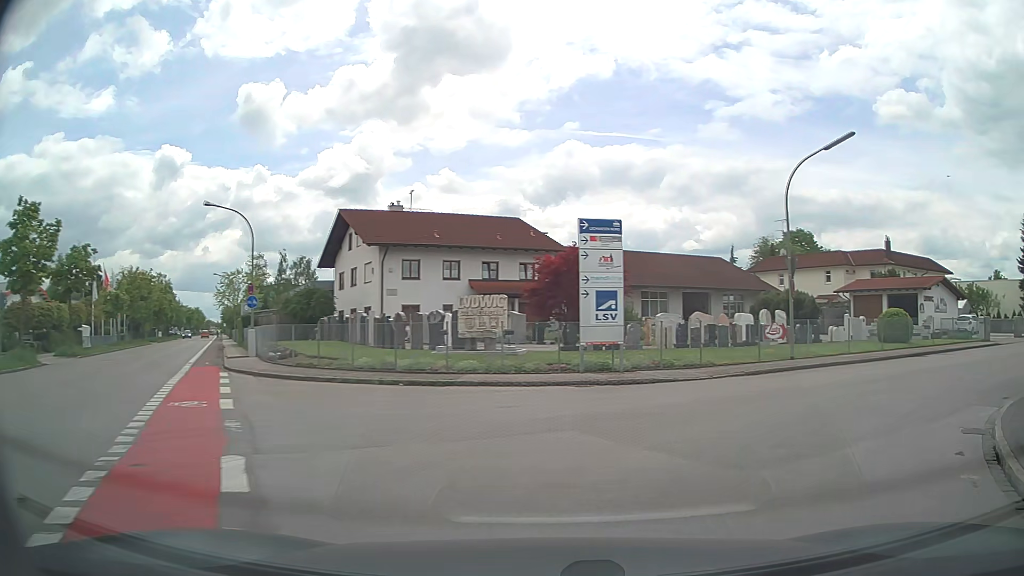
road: tertiary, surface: asphalt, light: Day
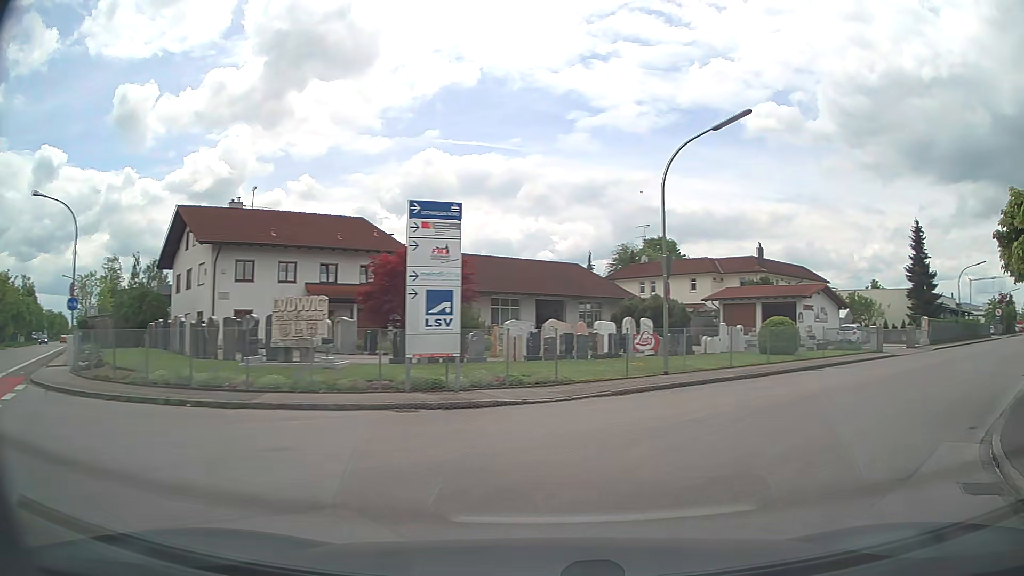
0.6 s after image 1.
(+0.4, +3.6) m; +11°
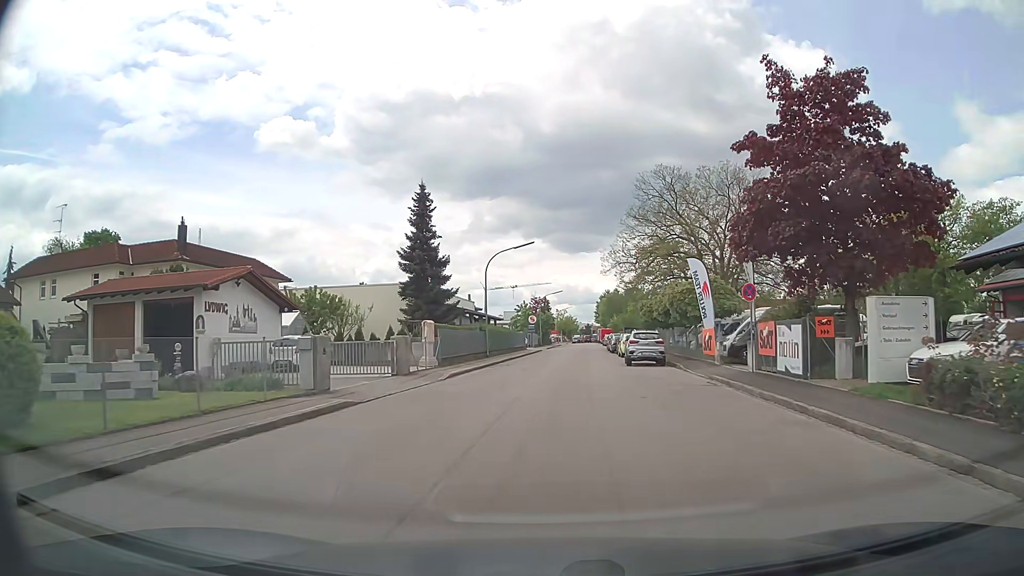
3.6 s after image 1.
(+11.1, +18.2) m; +46°
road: residential
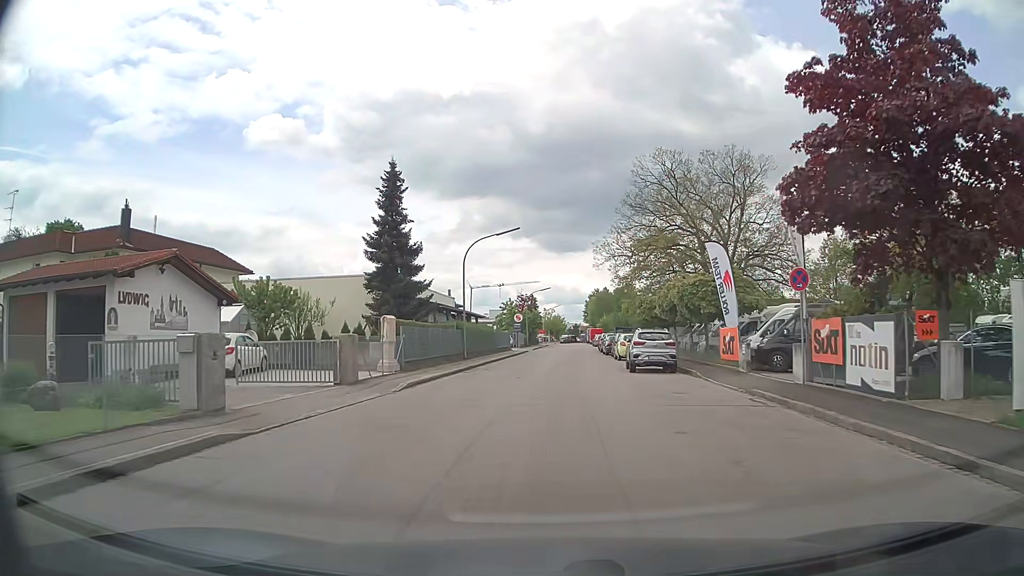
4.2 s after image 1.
(0.0, +5.6) m; 0°
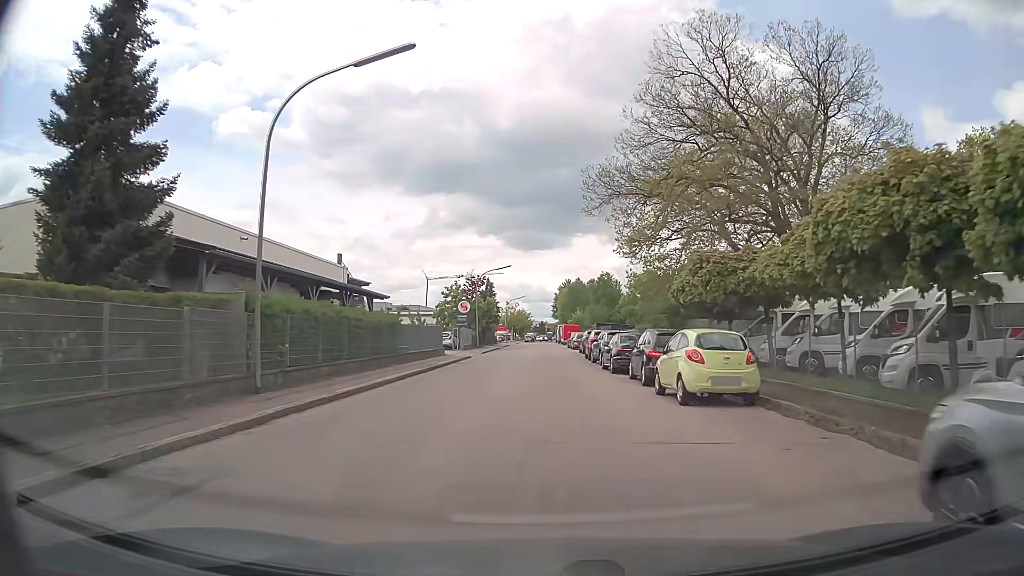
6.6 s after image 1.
(+0.9, +24.7) m; +3°
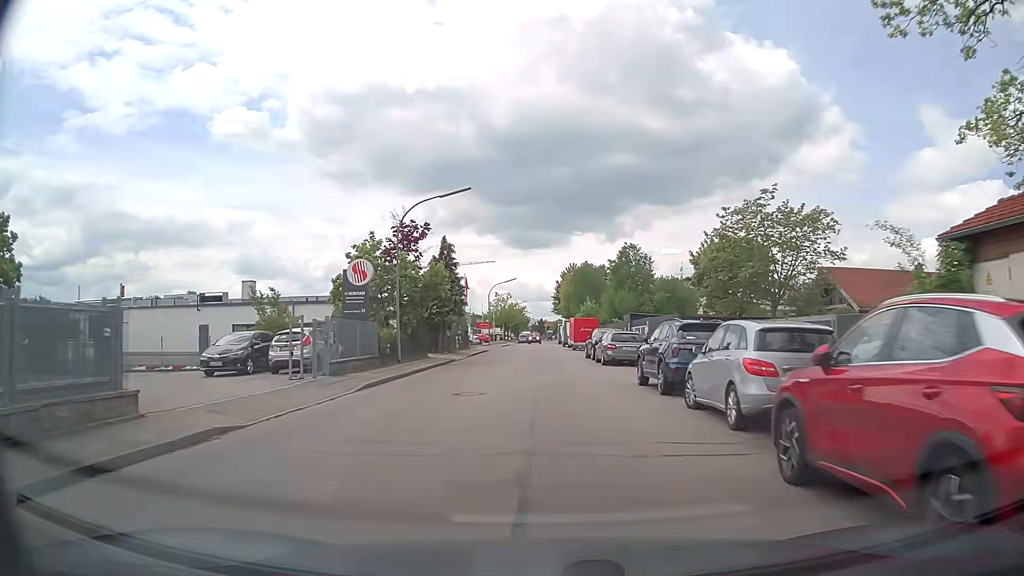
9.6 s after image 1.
(+0.2, +32.5) m; -1°
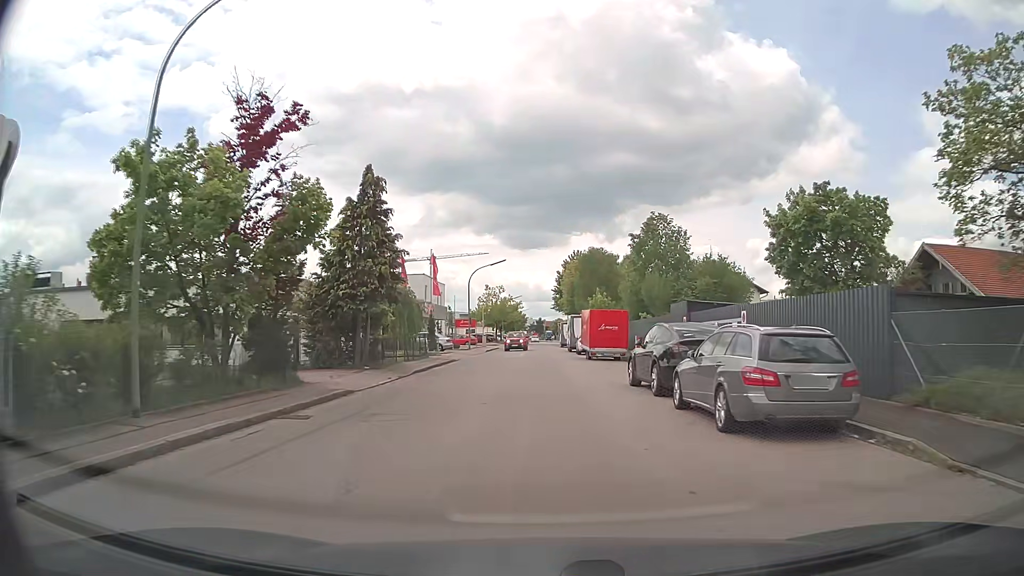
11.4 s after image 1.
(+0.4, +19.4) m; +1°
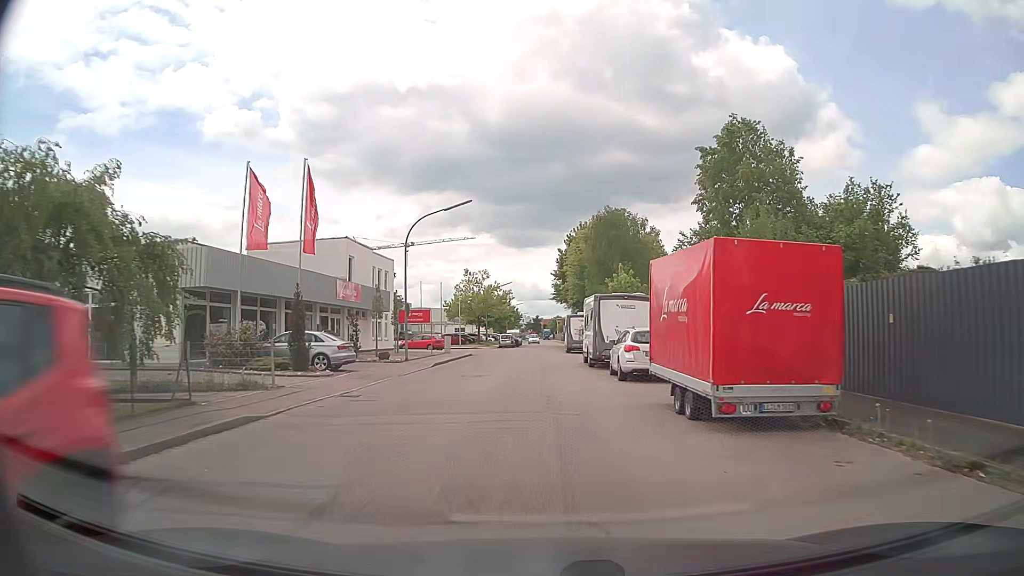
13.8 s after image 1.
(+0.1, +25.4) m; +1°
(0, +10) (0, +20) (0, +30) (-1, +40) (-1, +50) (0, +60) (+1, +70) (+1, +80) (+1, +90) (+1, +100) m
